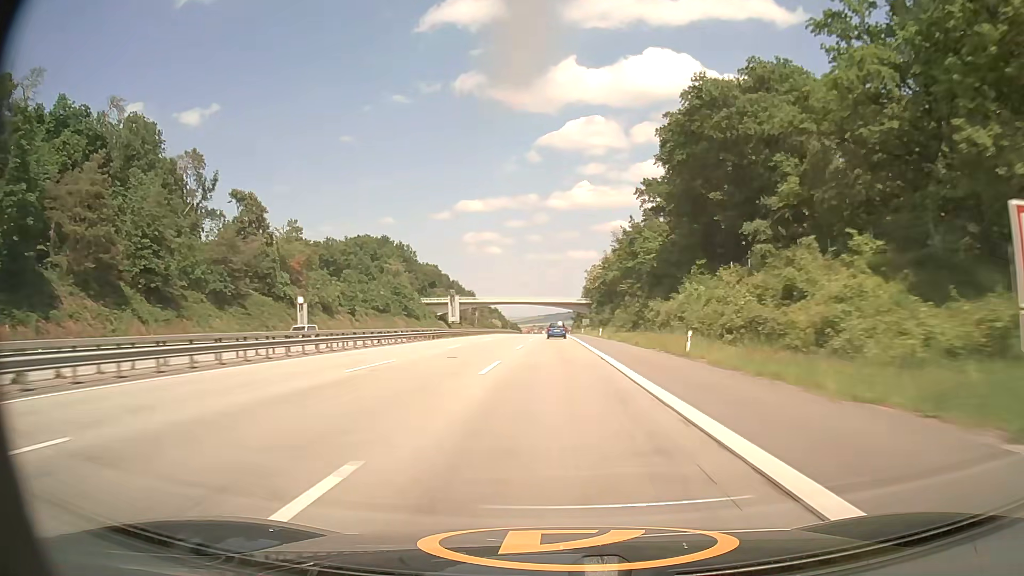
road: motorway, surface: asphalt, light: Day
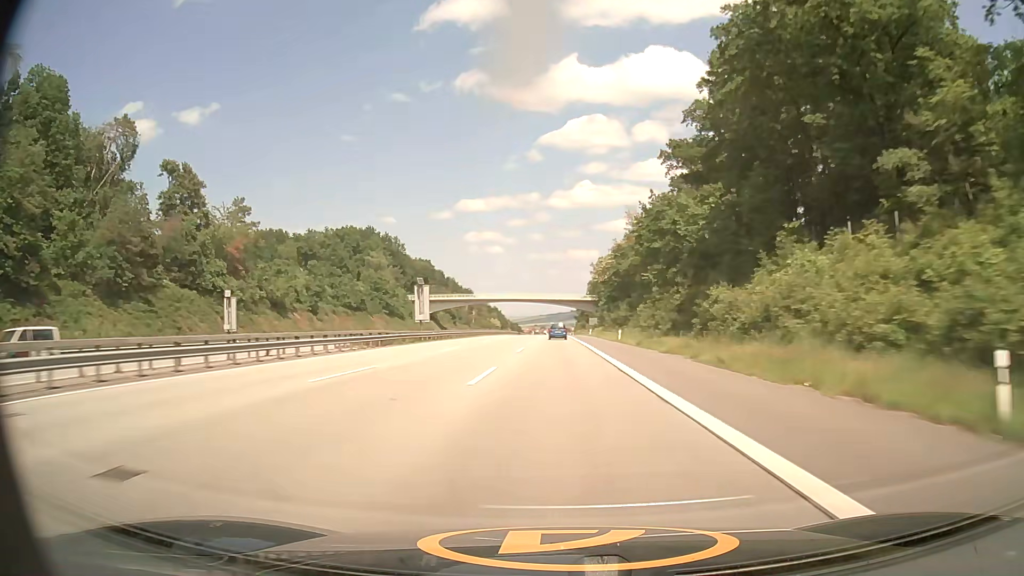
(0.0, +21.0) m; 0°
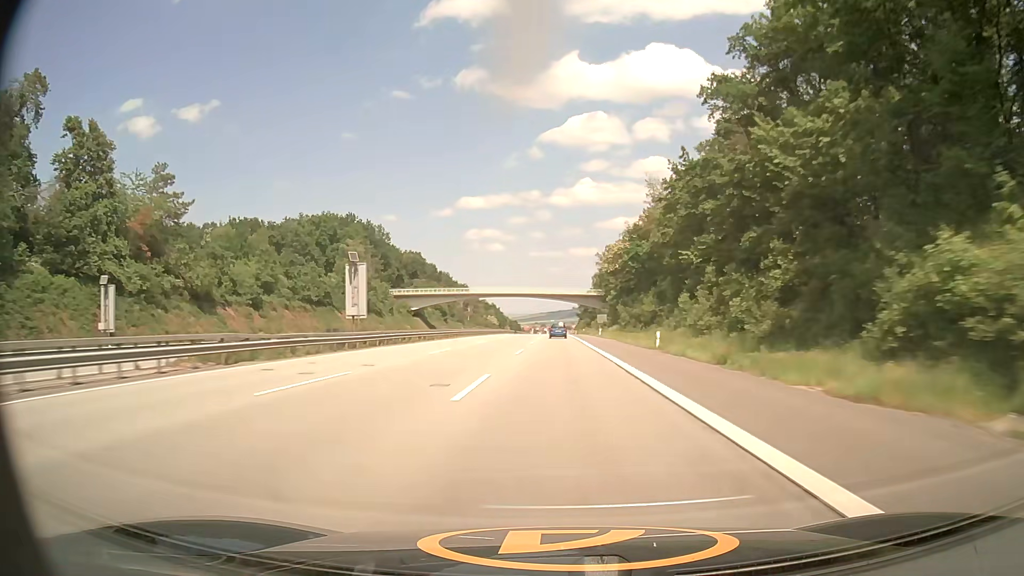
(0.0, +21.1) m; 0°
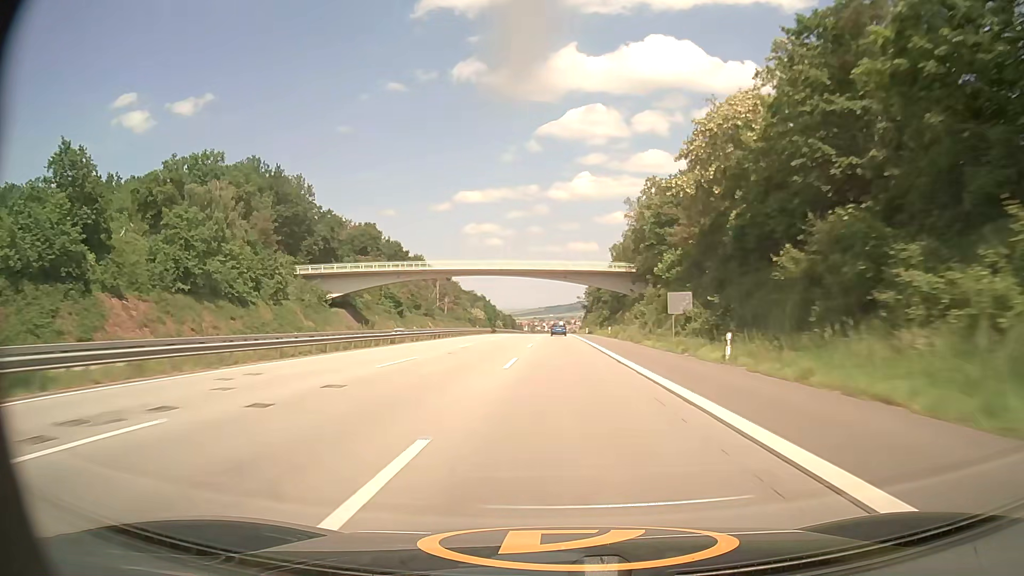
(+0.1, +63.7) m; 0°
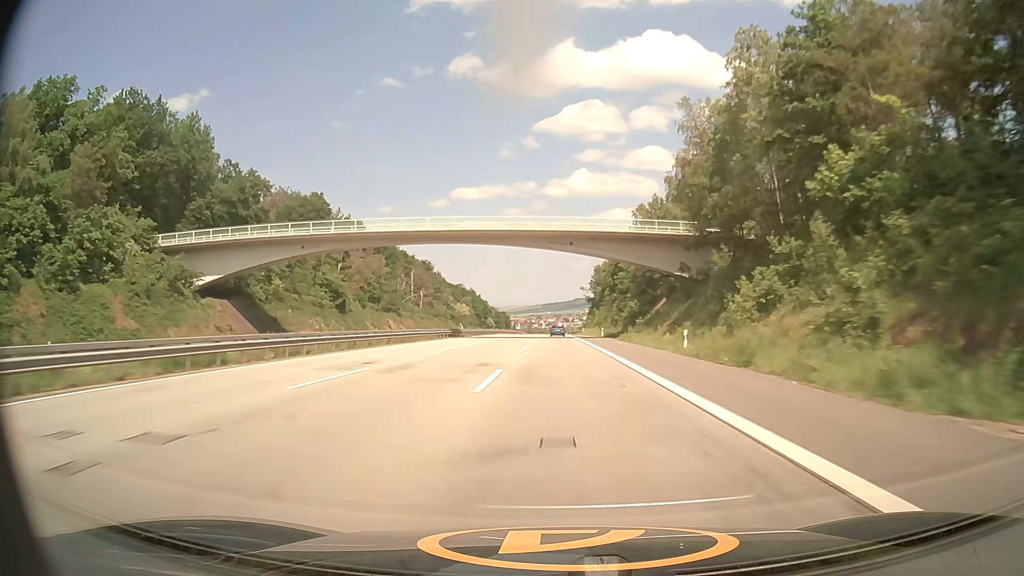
(0.0, +42.8) m; 0°
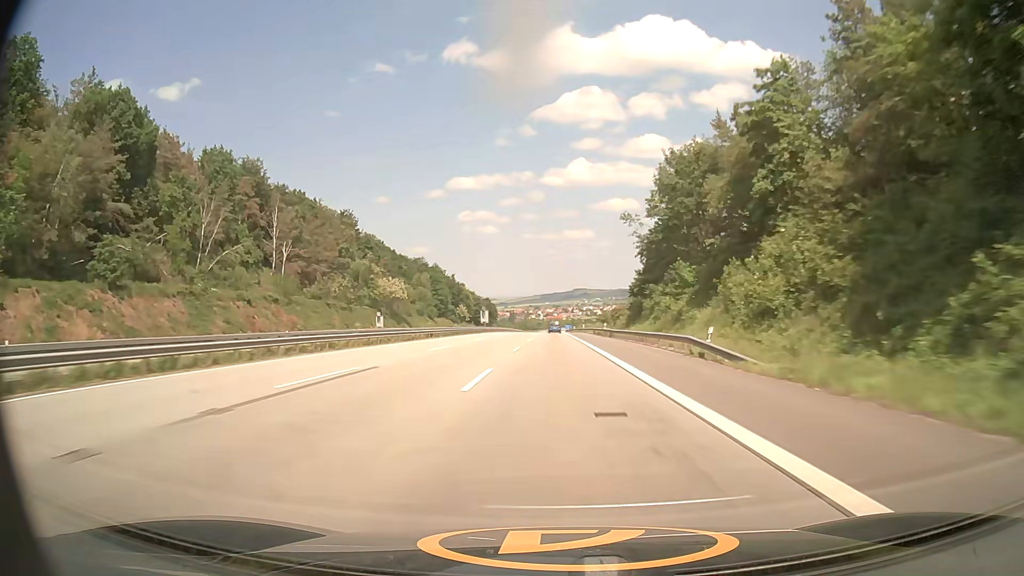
(+0.1, +107.6) m; 0°
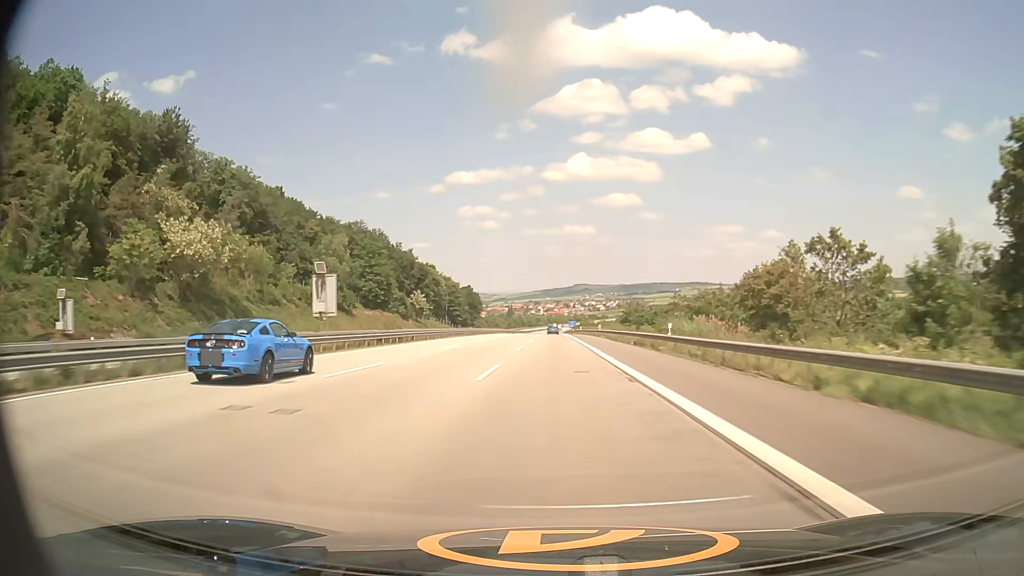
(-0.2, +86.6) m; 0°
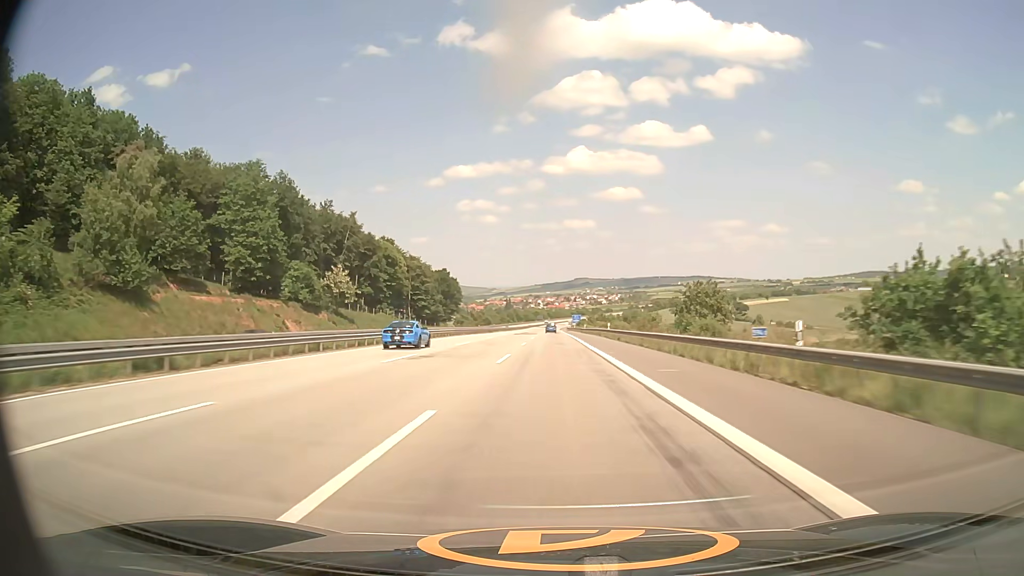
(0.0, +65.5) m; 0°
(0, +10) (0, +20) (0, +30) (0, +40) (0, +50) (0, +60) (0, +70) (0, +80) (0, +90) (0, +100) m
